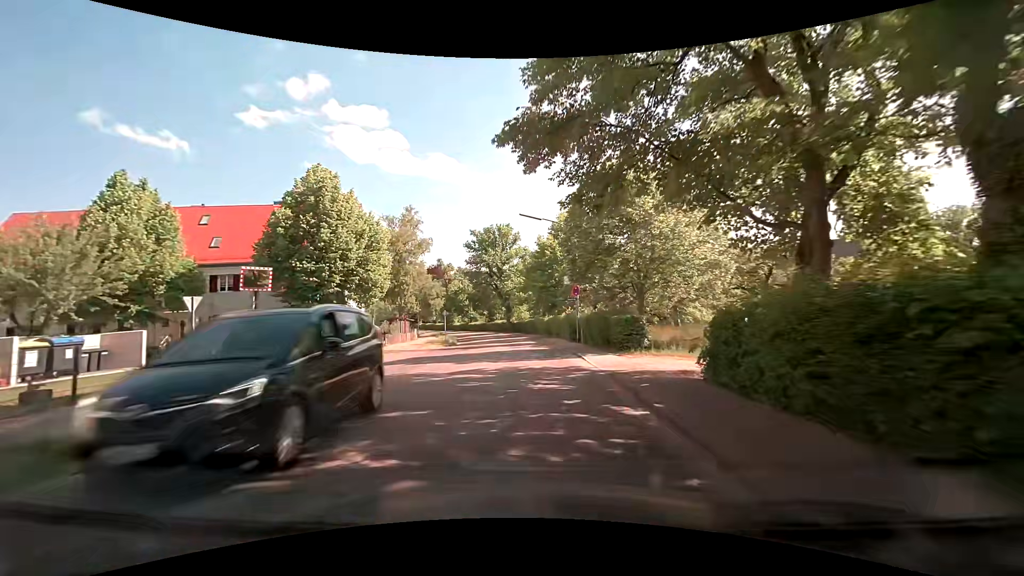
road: secondary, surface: asphalt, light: Day
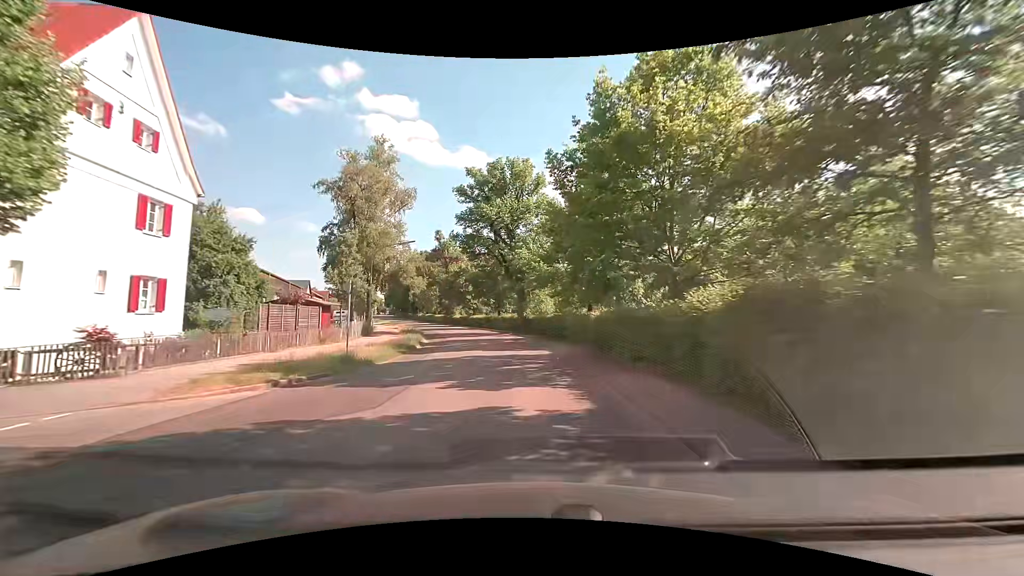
(-0.2, +25.7) m; -1°
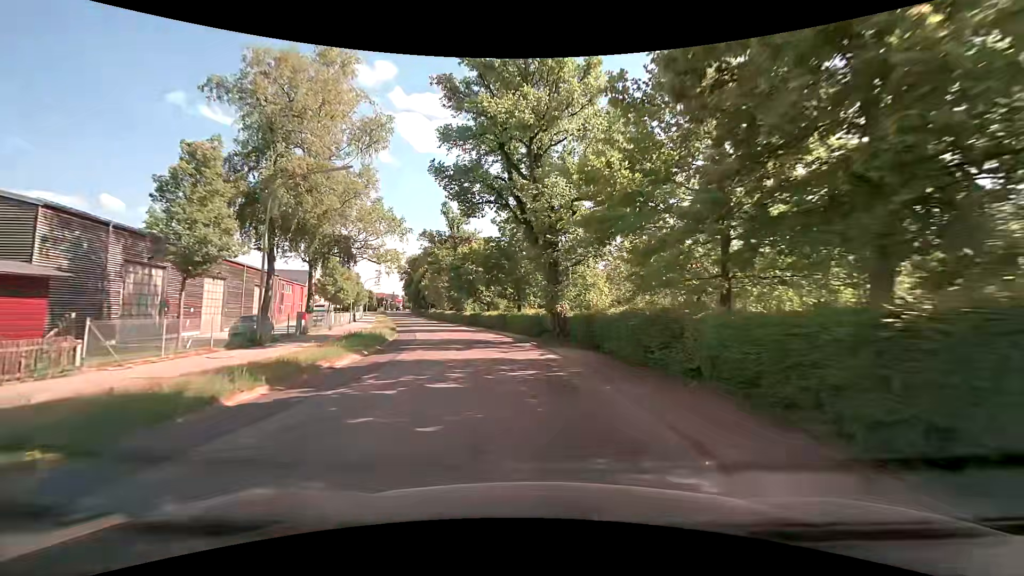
(-0.7, +18.9) m; -4°
(0, +10) (-1, +20) (-3, +30) (-5, +39) (-8, +49) (-11, +59) (-14, +68) (-17, +78) (-20, +87) (-23, +97) m
